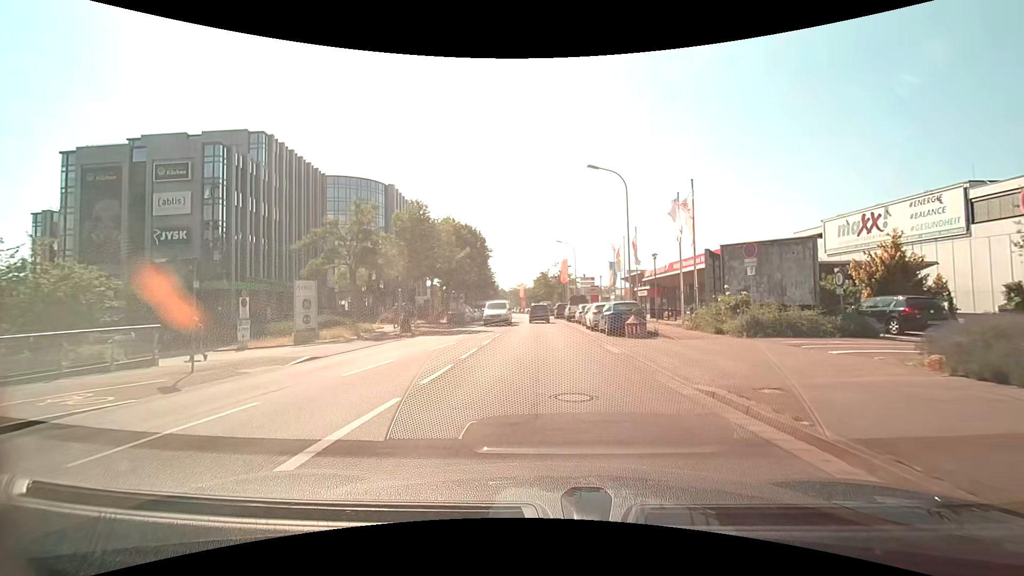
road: tertiary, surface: asphalt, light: Day
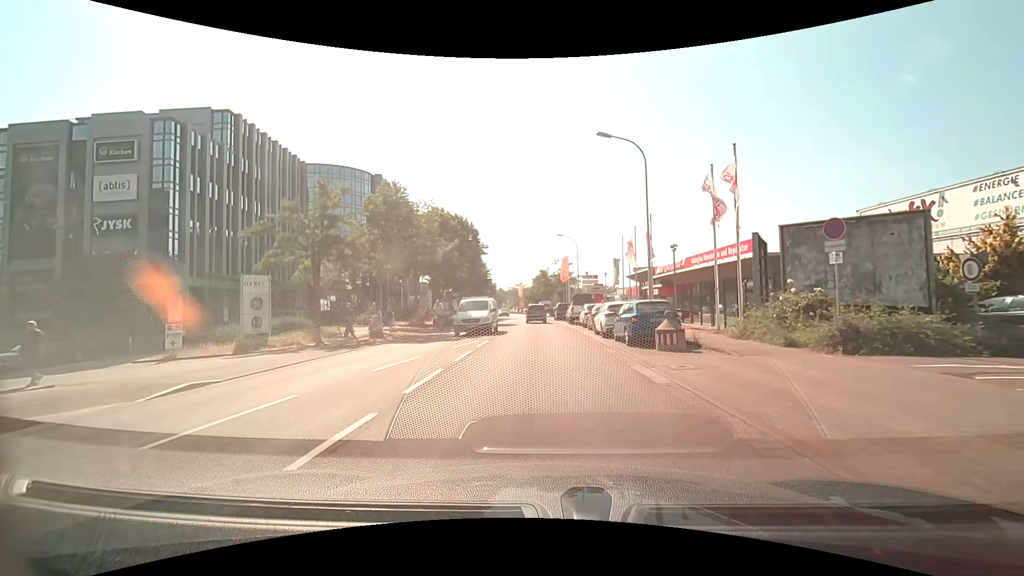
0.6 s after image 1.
(0.0, +5.5) m; 0°
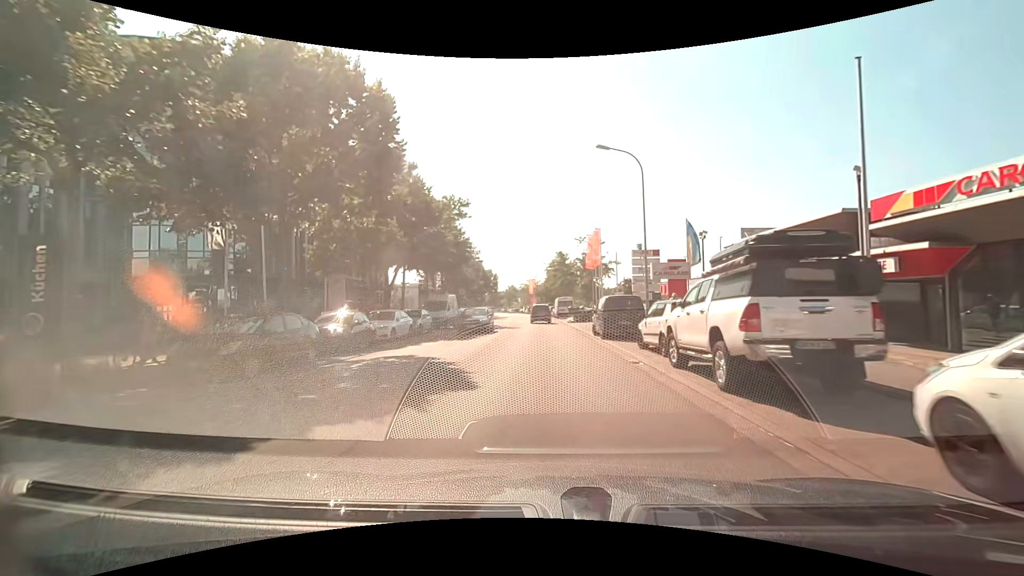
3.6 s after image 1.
(-0.2, +30.2) m; -2°
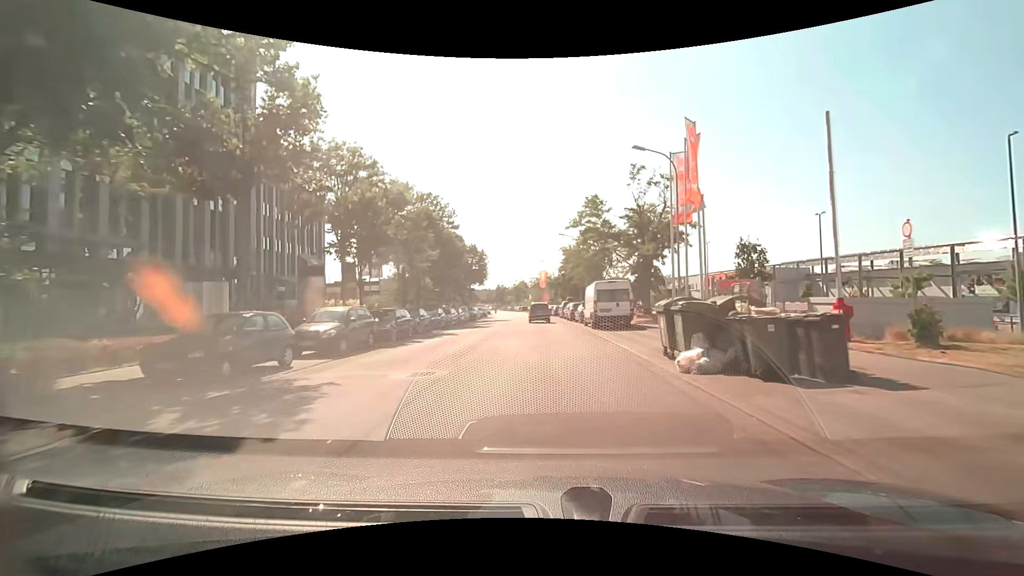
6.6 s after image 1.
(0.0, +33.3) m; -1°
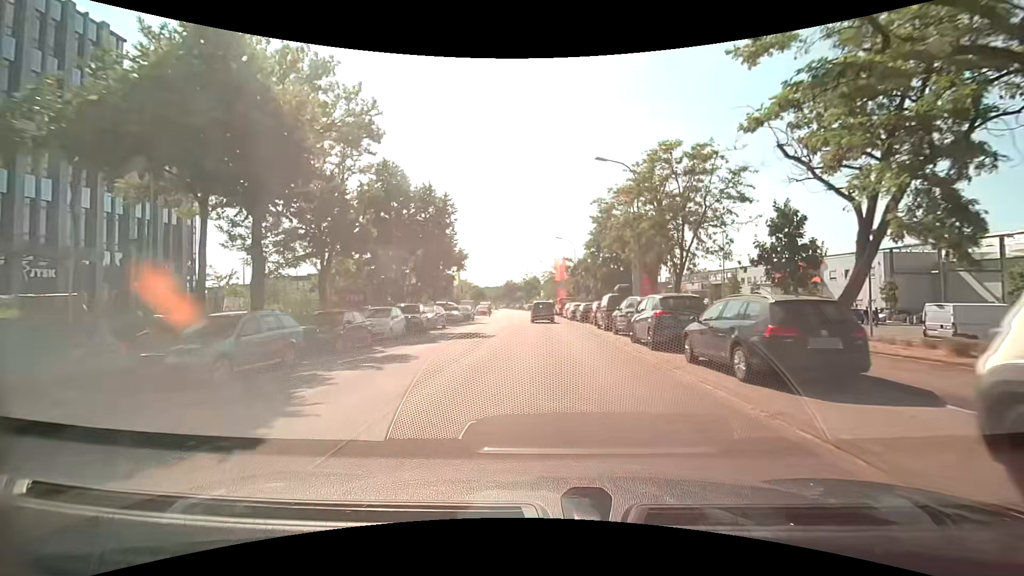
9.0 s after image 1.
(-0.3, +28.1) m; -1°
